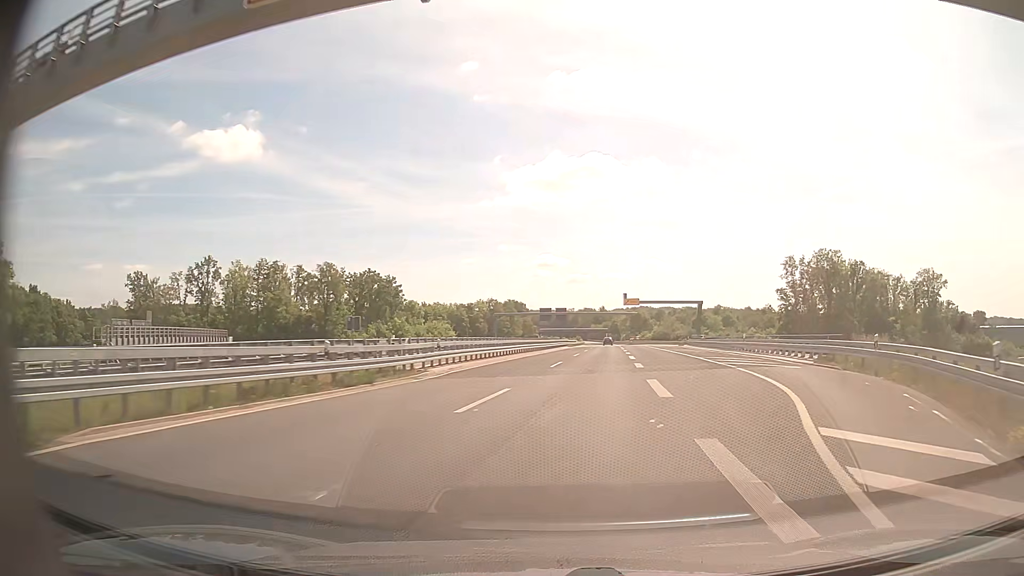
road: trunk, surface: asphalt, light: Day
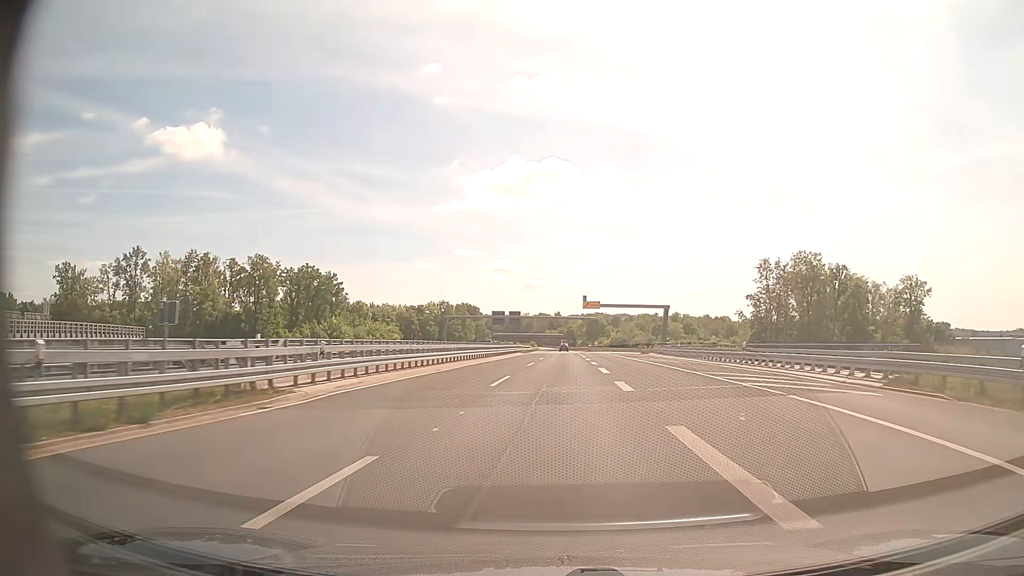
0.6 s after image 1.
(+0.5, +10.4) m; +4°
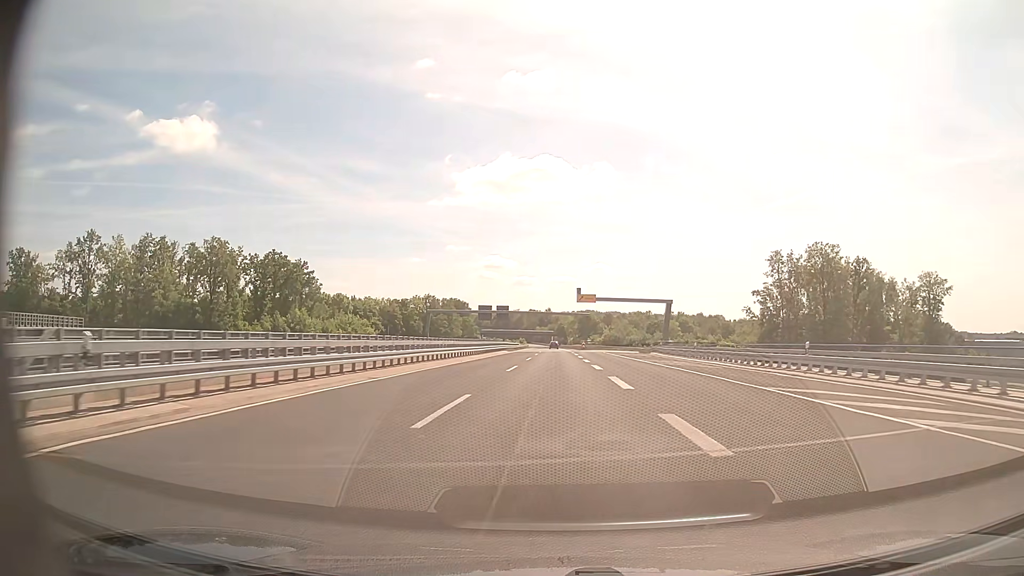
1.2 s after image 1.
(+0.2, +10.9) m; +2°
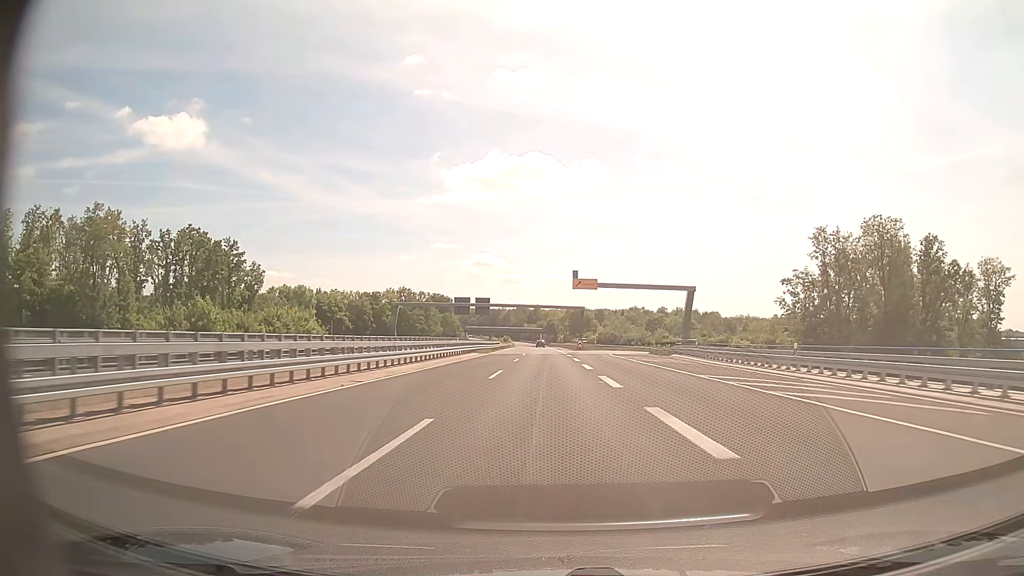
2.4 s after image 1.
(+0.2, +23.2) m; +1°
